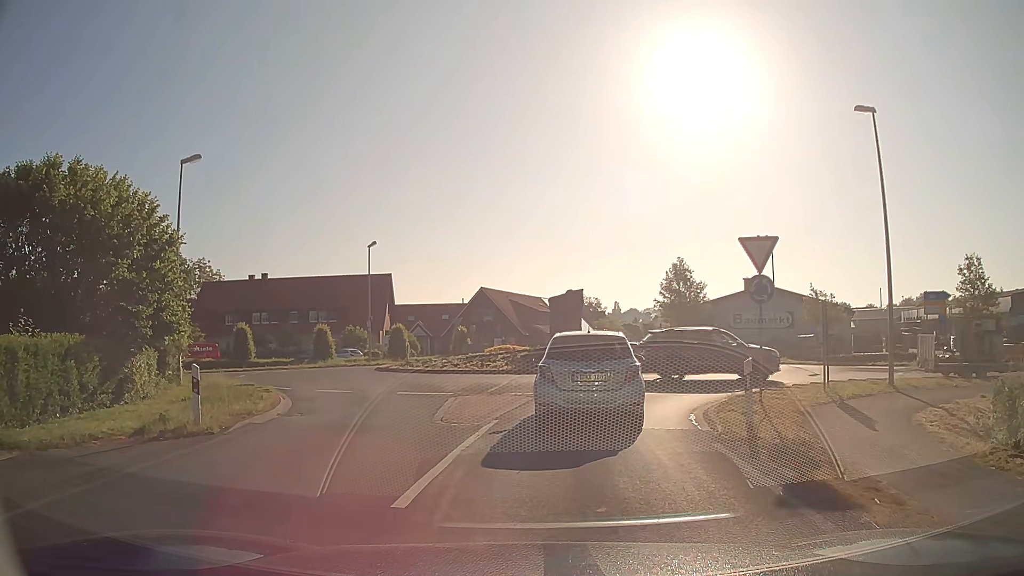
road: secondary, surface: asphalt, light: Day
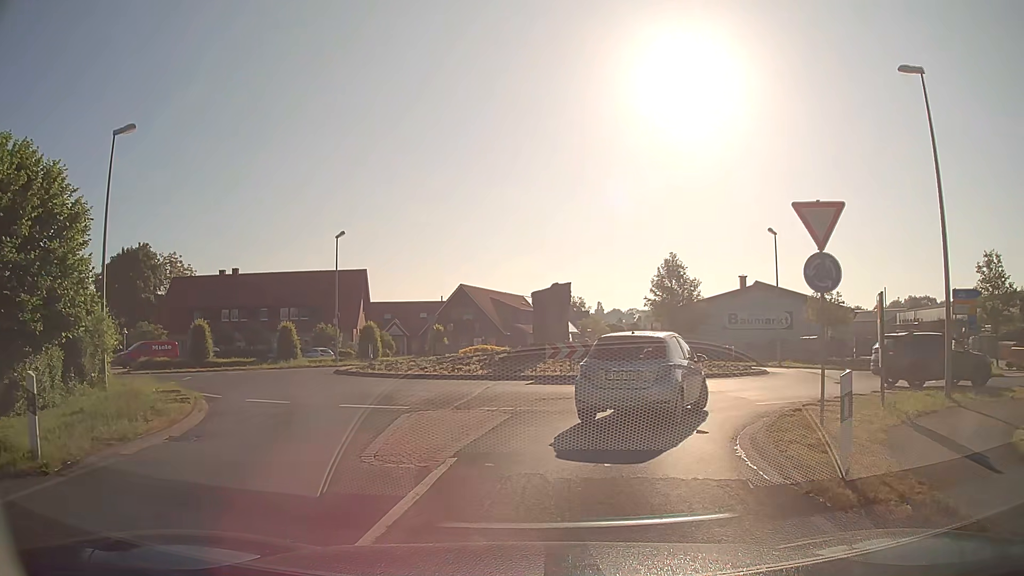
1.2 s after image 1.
(+0.1, +4.0) m; +3°
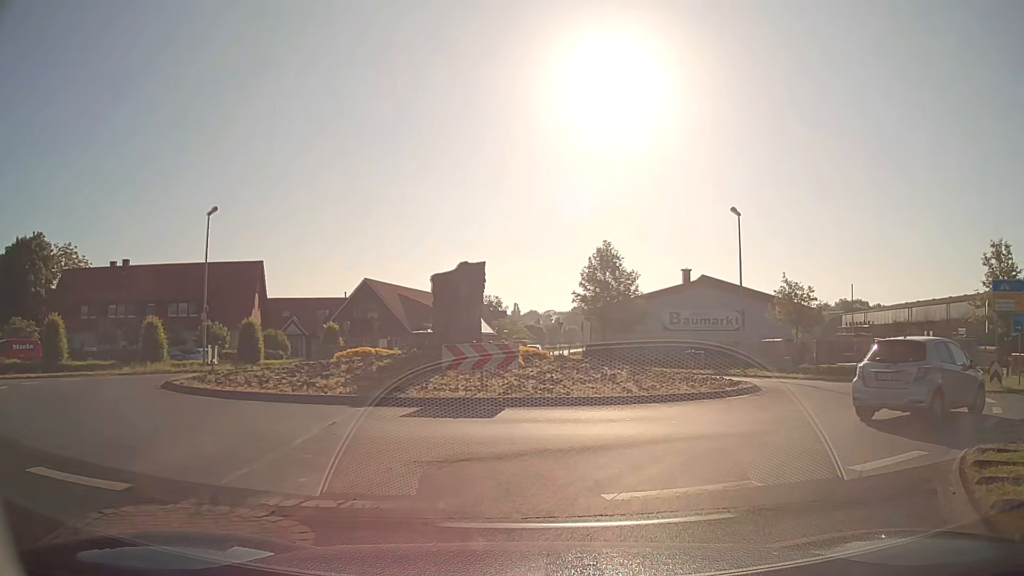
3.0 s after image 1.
(+0.3, +8.1) m; +7°
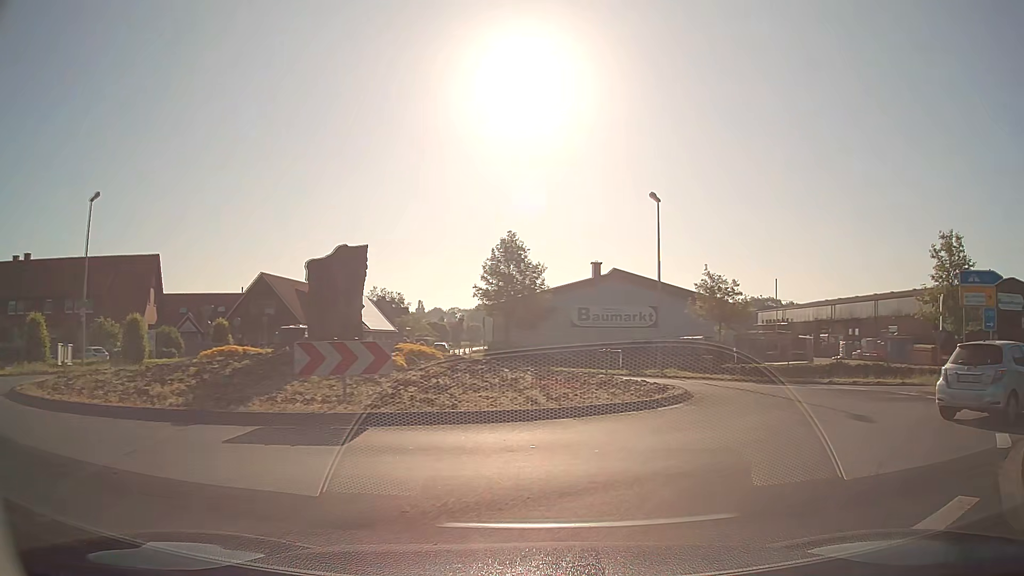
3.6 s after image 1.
(+0.2, +3.2) m; +8°
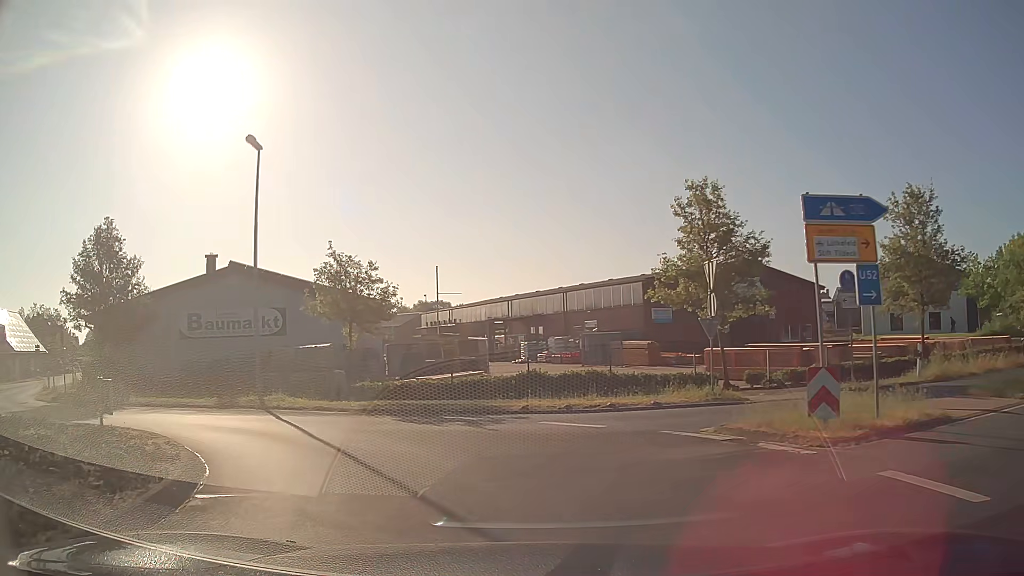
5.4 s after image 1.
(+3.4, +10.0) m; +28°
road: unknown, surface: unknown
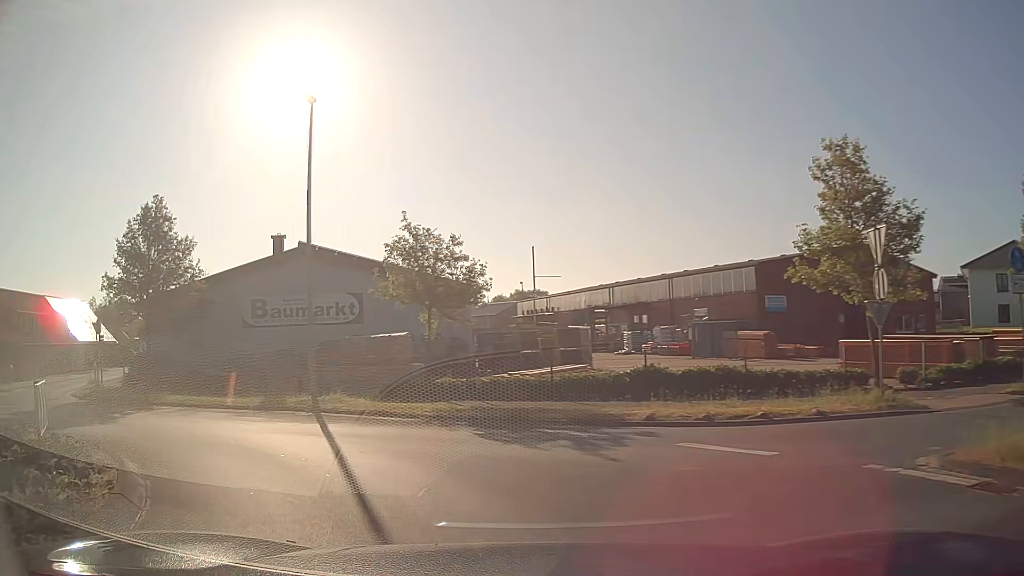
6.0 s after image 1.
(-0.3, +3.9) m; -8°
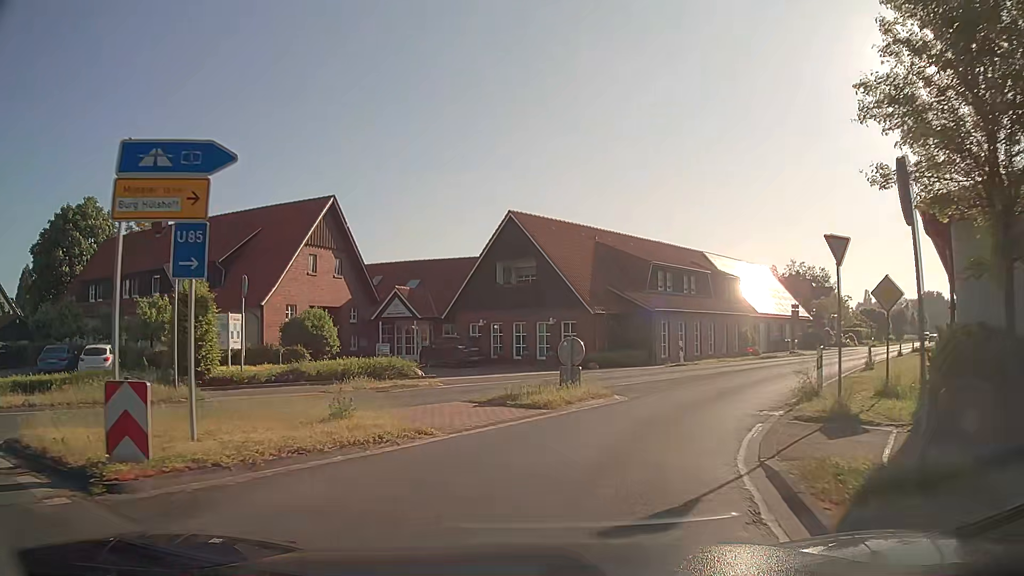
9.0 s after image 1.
(-12.4, +17.0) m; -59°
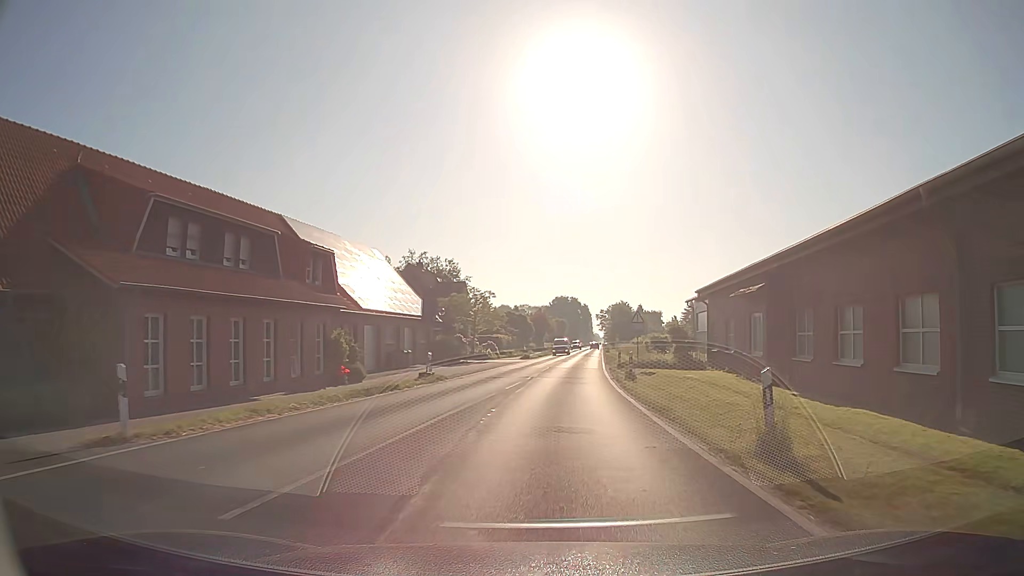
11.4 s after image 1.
(+6.4, +20.2) m; +34°
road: secondary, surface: asphalt
(0, +10) (+1, +20) (+2, +30) (+3, +40) (+4, +50) (+5, +60) (+6, +70) (+7, +80) (+8, +90) (+9, +100) m
